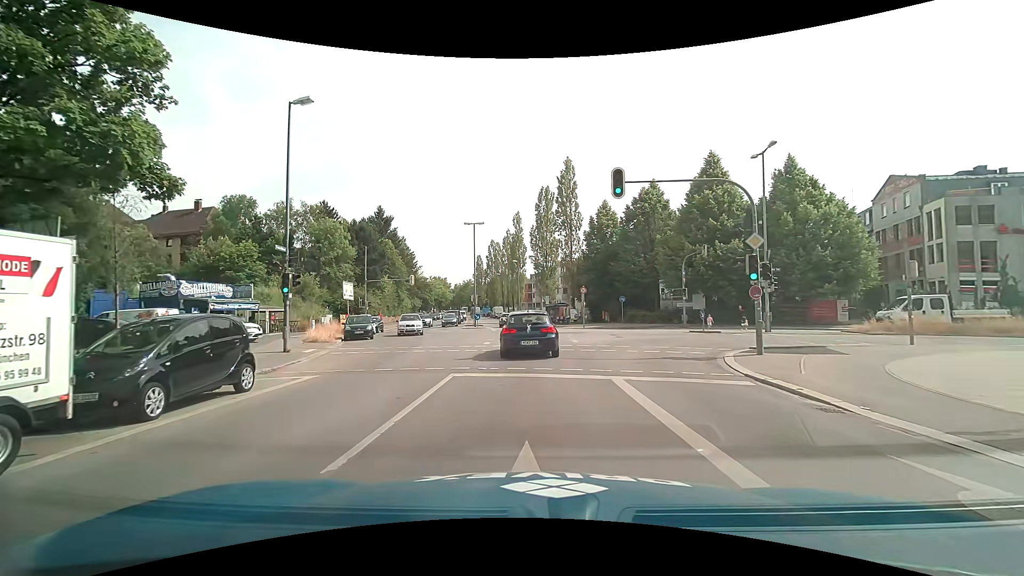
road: tertiary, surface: asphalt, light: Day
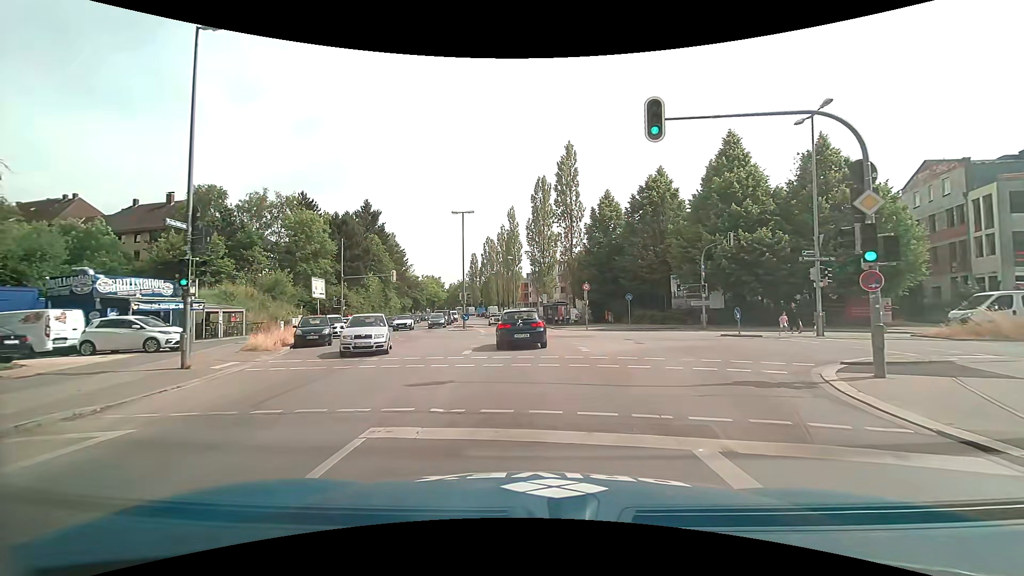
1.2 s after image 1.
(0.0, +5.8) m; 0°
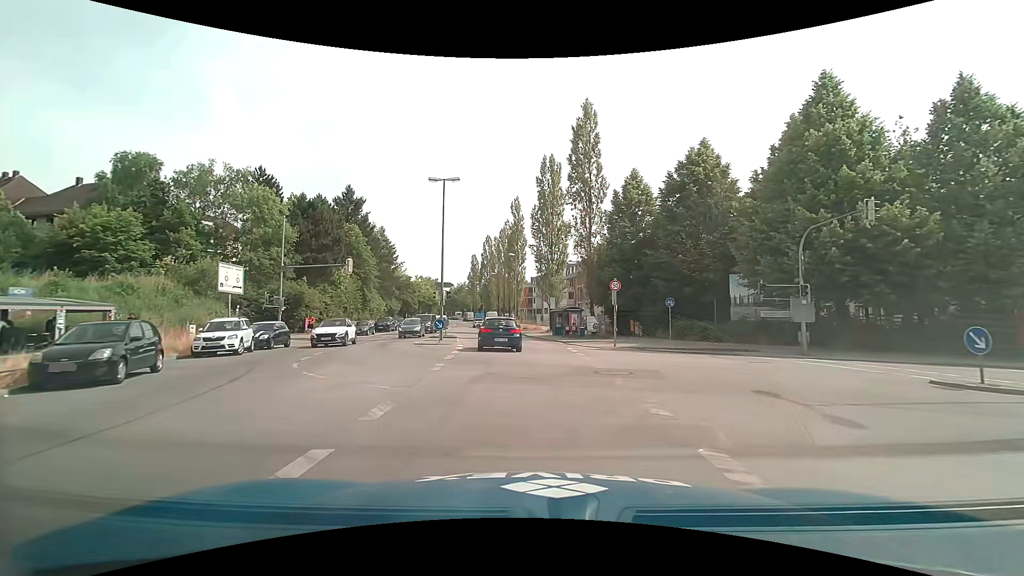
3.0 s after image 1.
(-0.1, +12.7) m; -1°
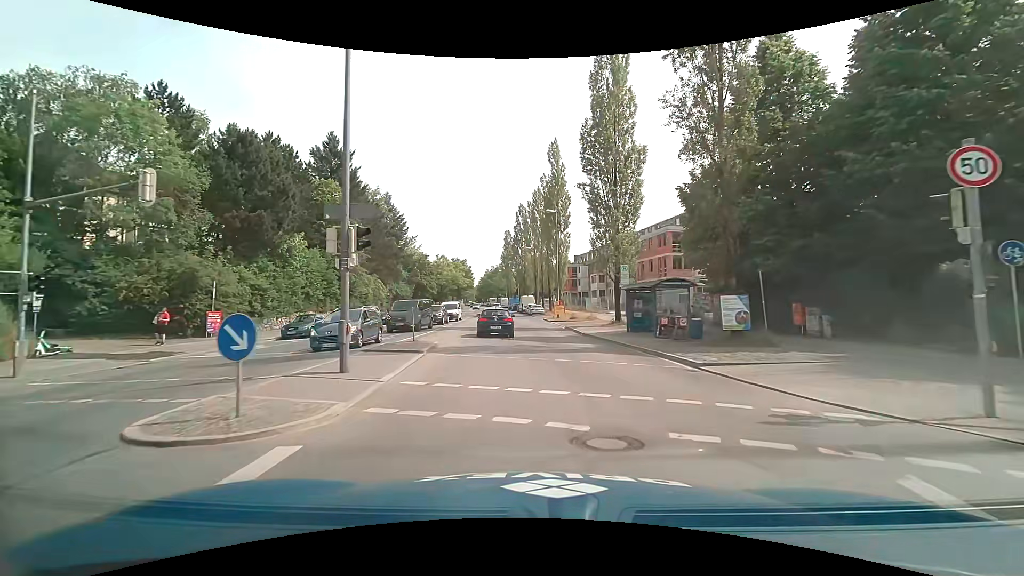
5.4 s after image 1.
(-0.4, +21.3) m; -4°
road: secondary
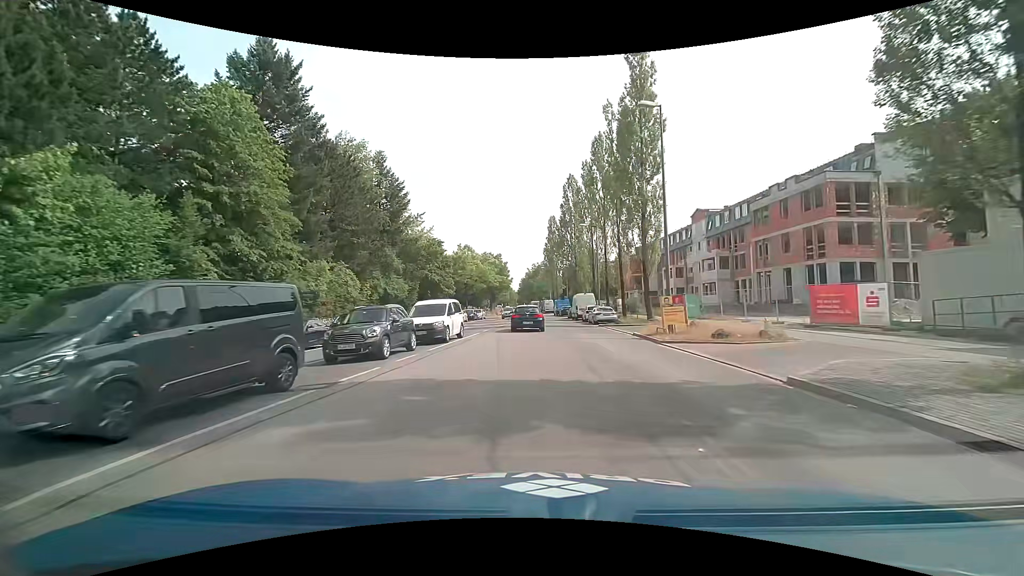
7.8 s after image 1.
(-1.3, +25.4) m; -5°
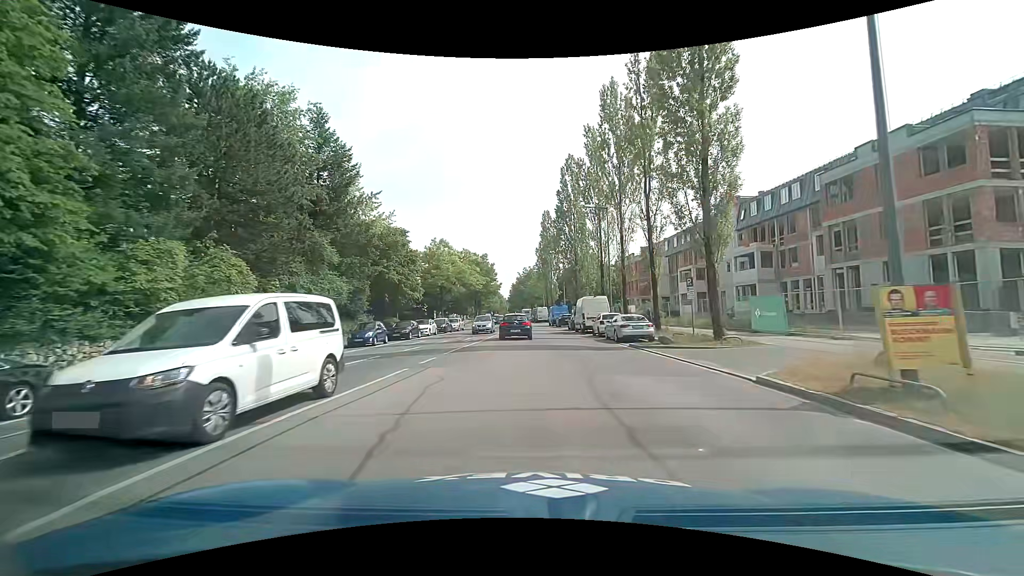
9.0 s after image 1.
(+0.2, +14.2) m; +2°
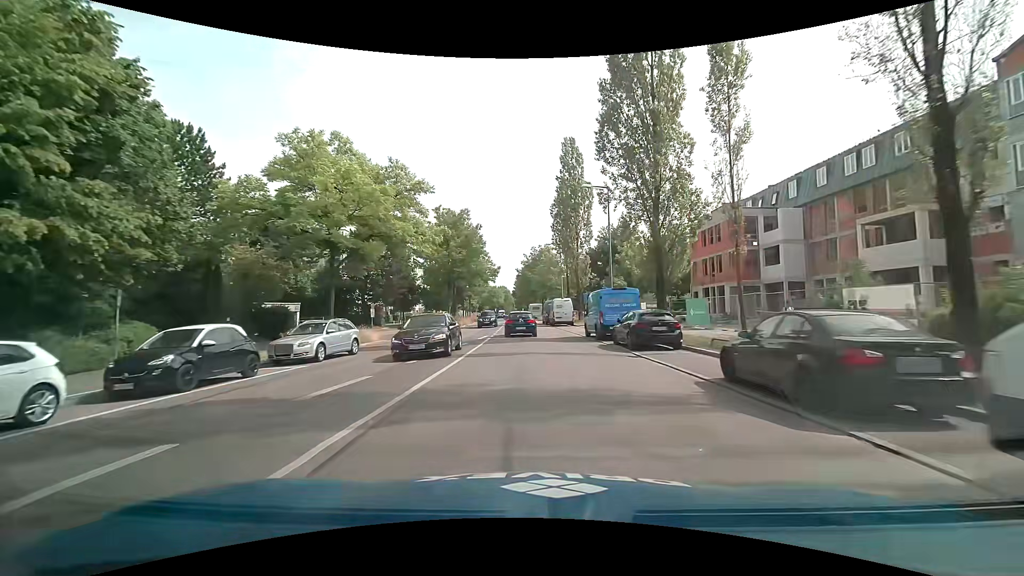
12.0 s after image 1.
(-0.4, +37.0) m; -1°
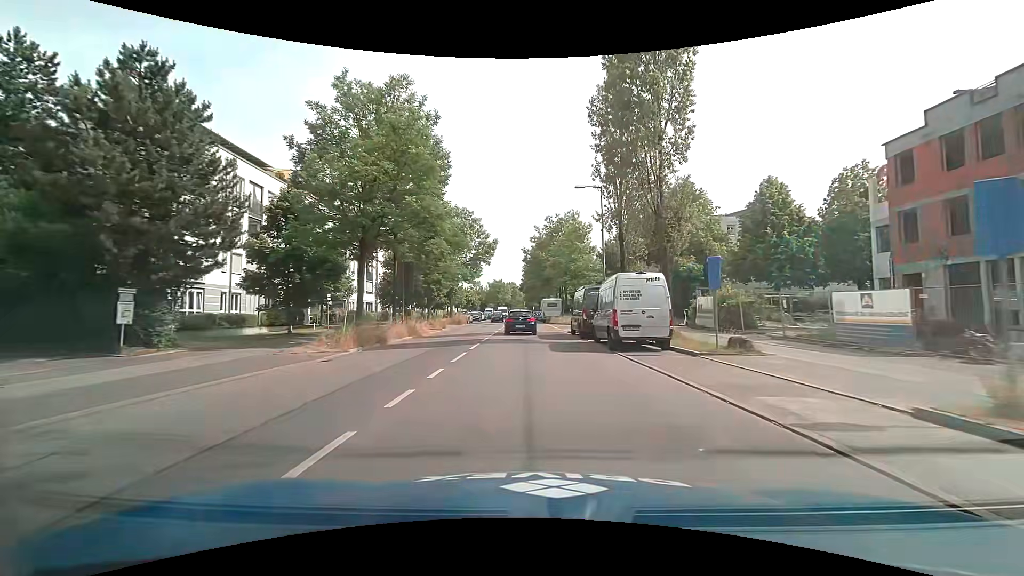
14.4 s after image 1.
(-0.5, +30.4) m; -1°
(0, +10) (0, +20) (-1, +30) (-1, +40) (-1, +50) (-2, +60) (-2, +70) (-2, +80) (-3, +90) (-3, +100) m
